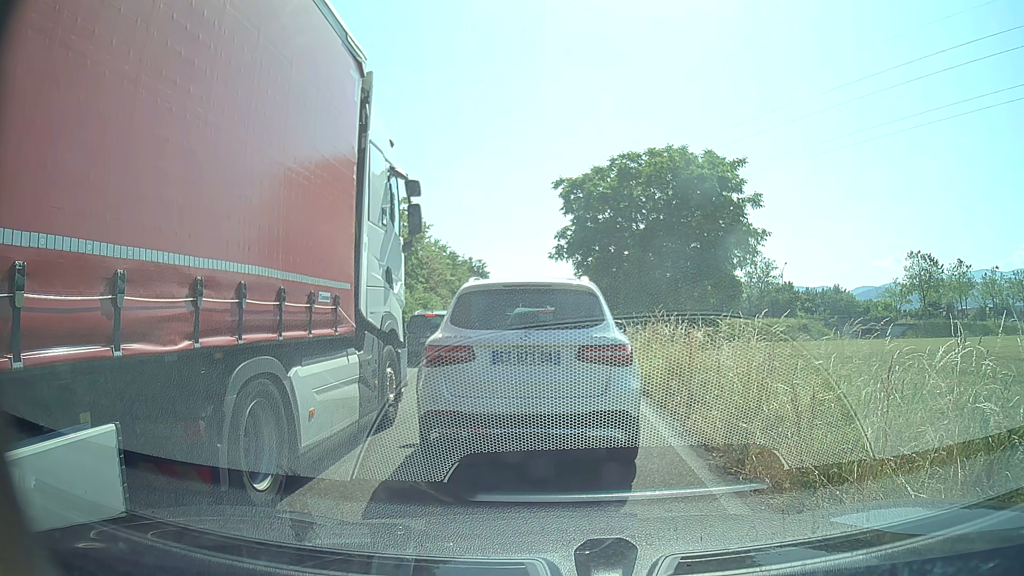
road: trunk_link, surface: asphalt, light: Day
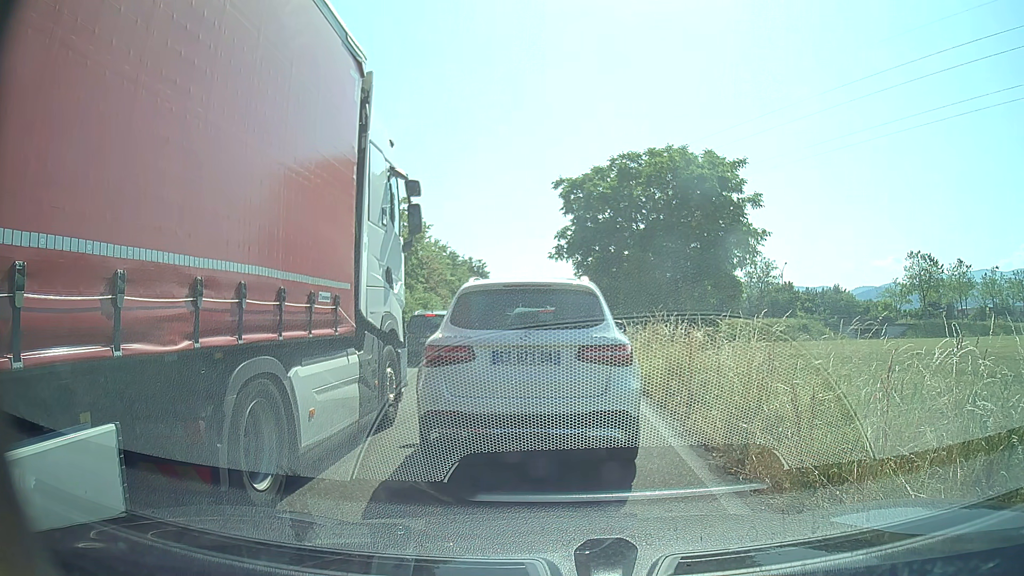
(0.0, 0.0) m; 0°
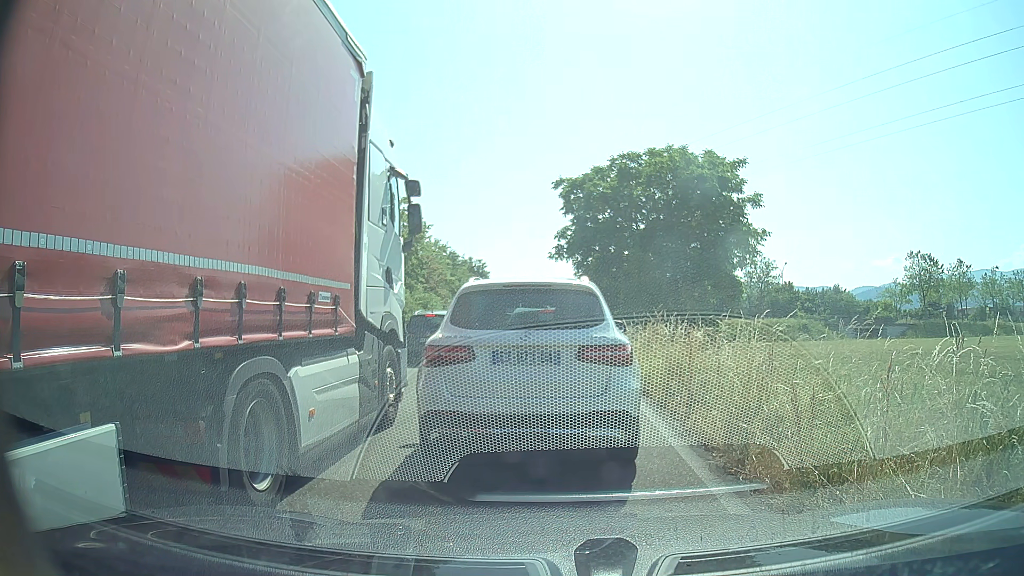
(0.0, 0.0) m; 0°
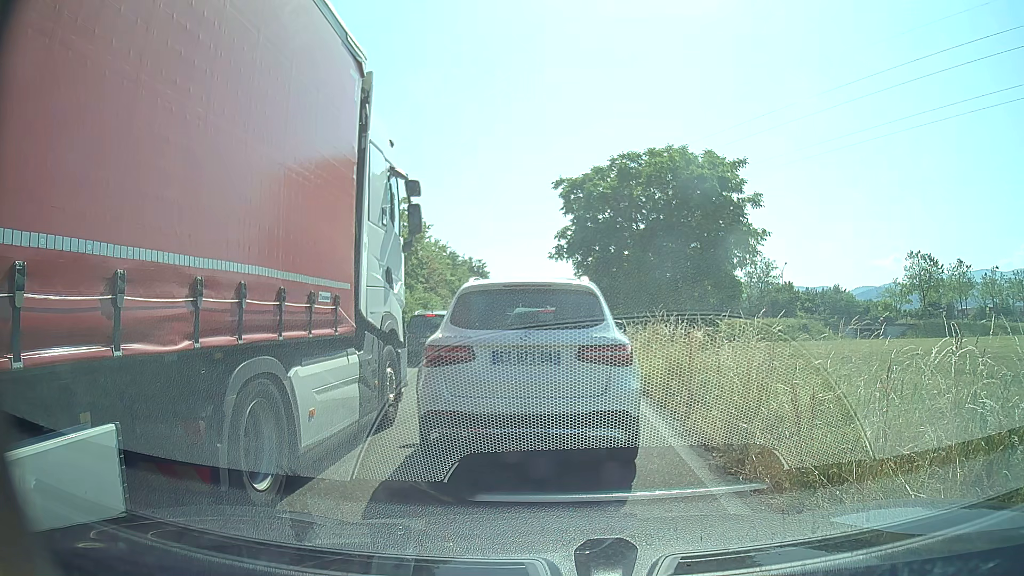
(0.0, 0.0) m; 0°
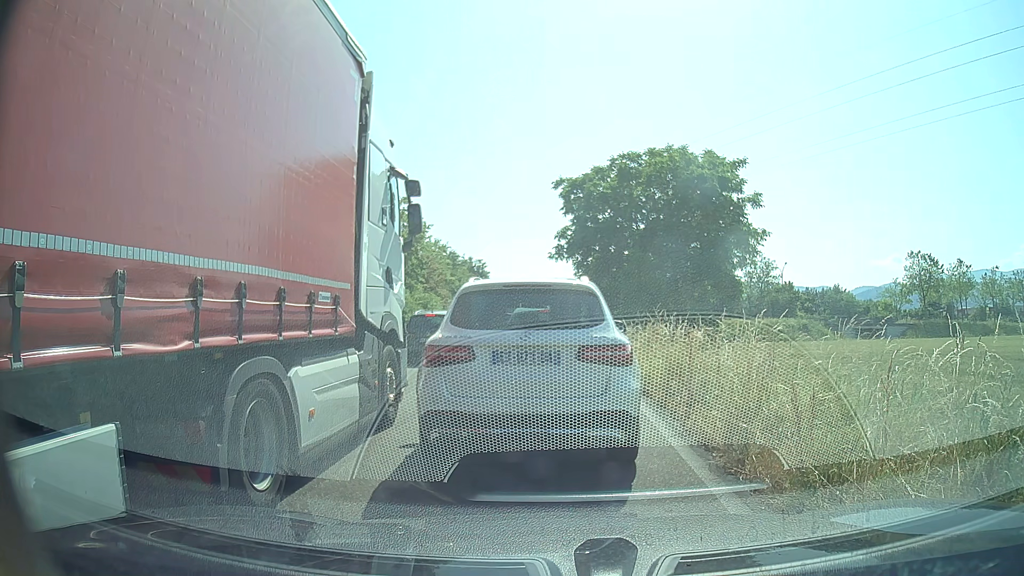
(0.0, 0.0) m; 0°
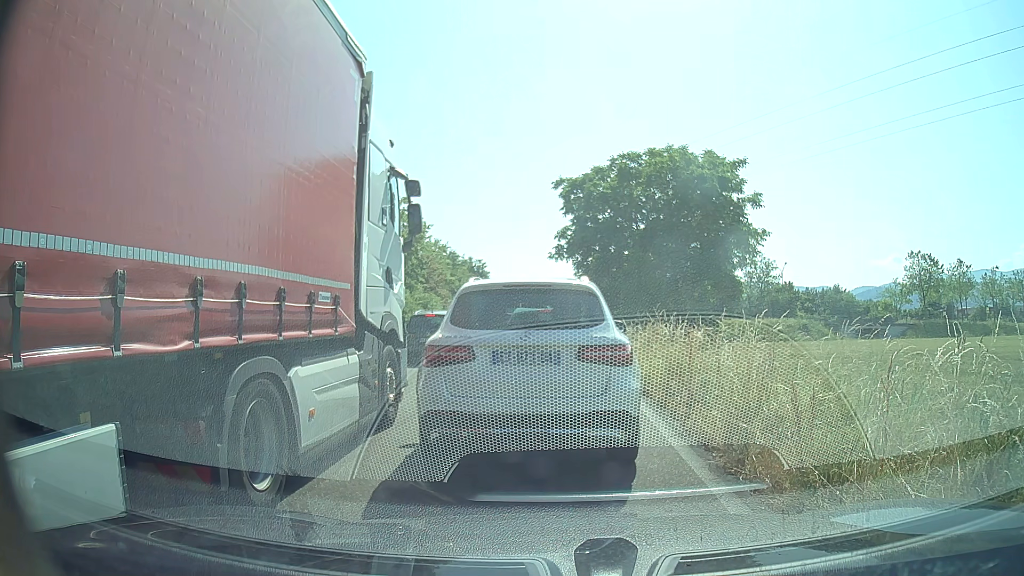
(0.0, 0.0) m; 0°
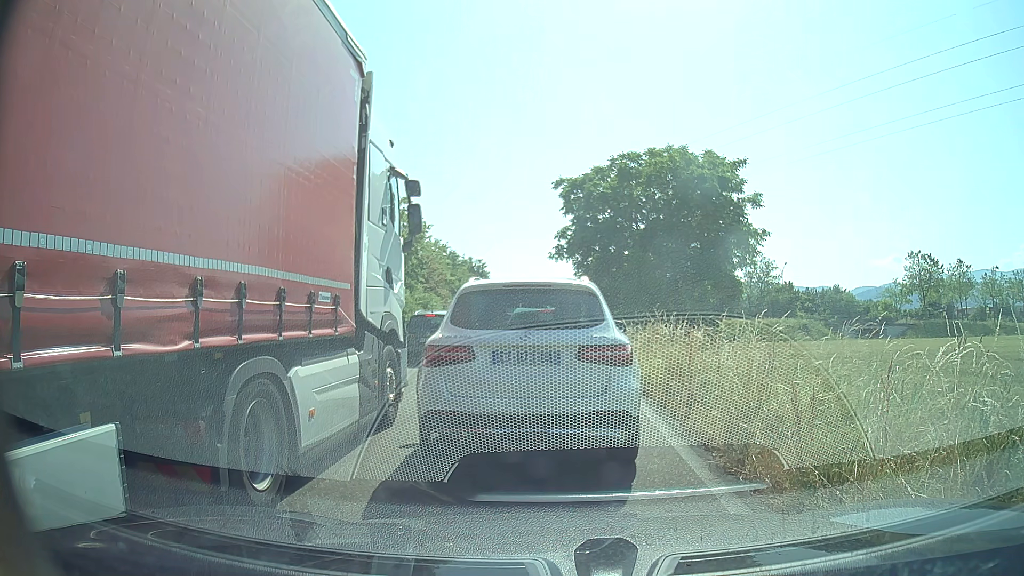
(0.0, 0.0) m; 0°
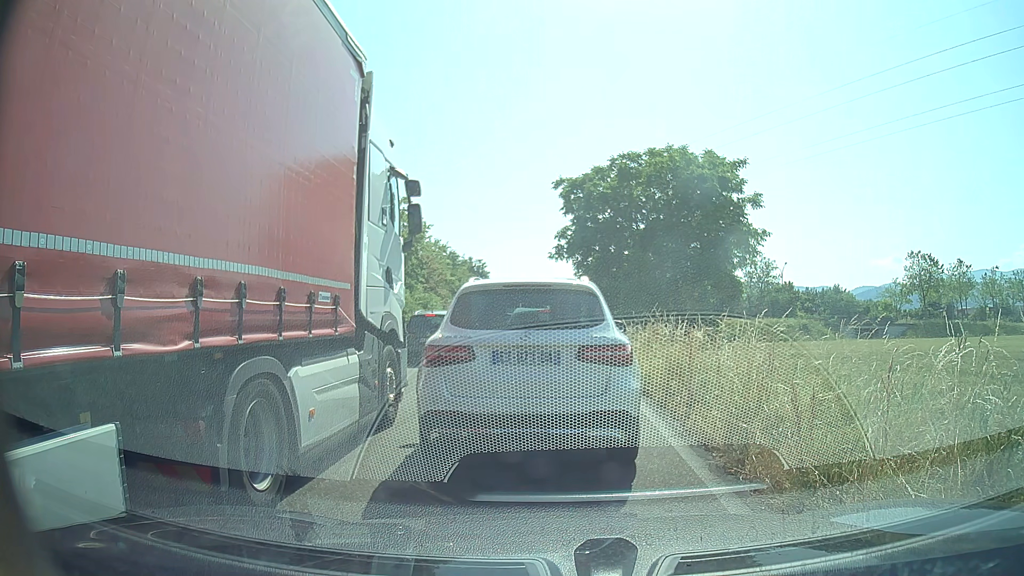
(0.0, 0.0) m; 0°
